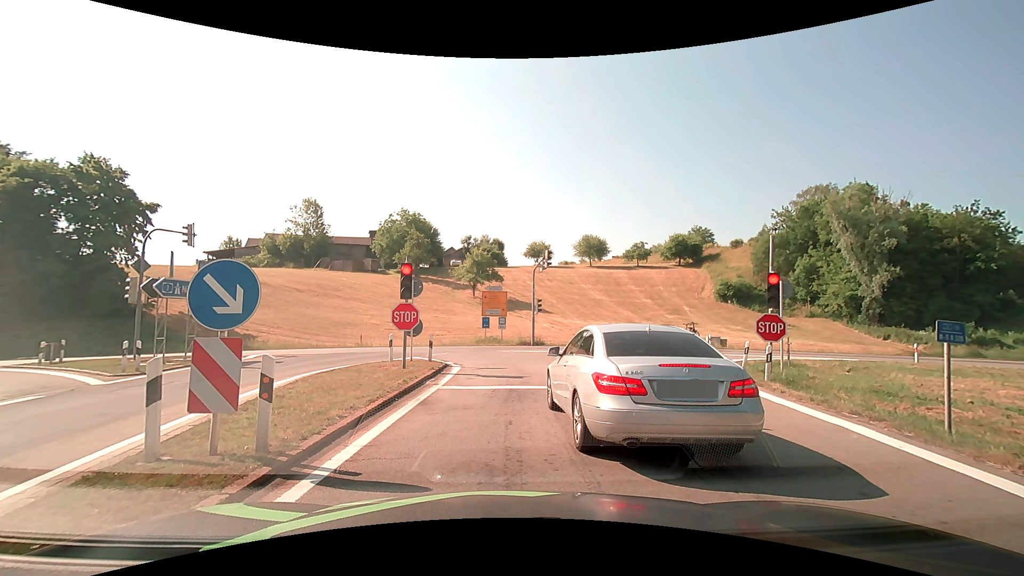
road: motorway_link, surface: asphalt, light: Day
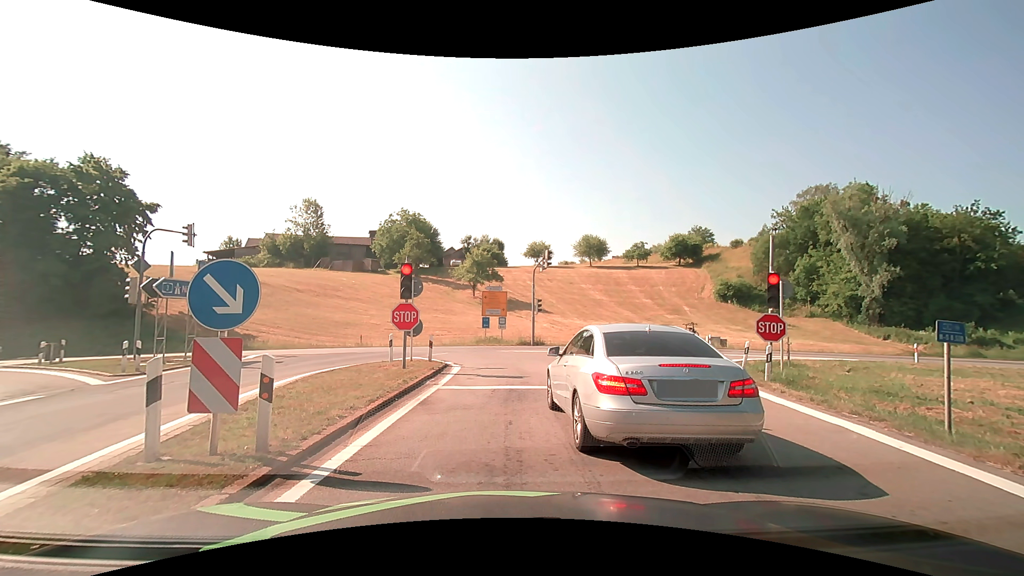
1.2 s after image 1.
(0.0, 0.0) m; 0°
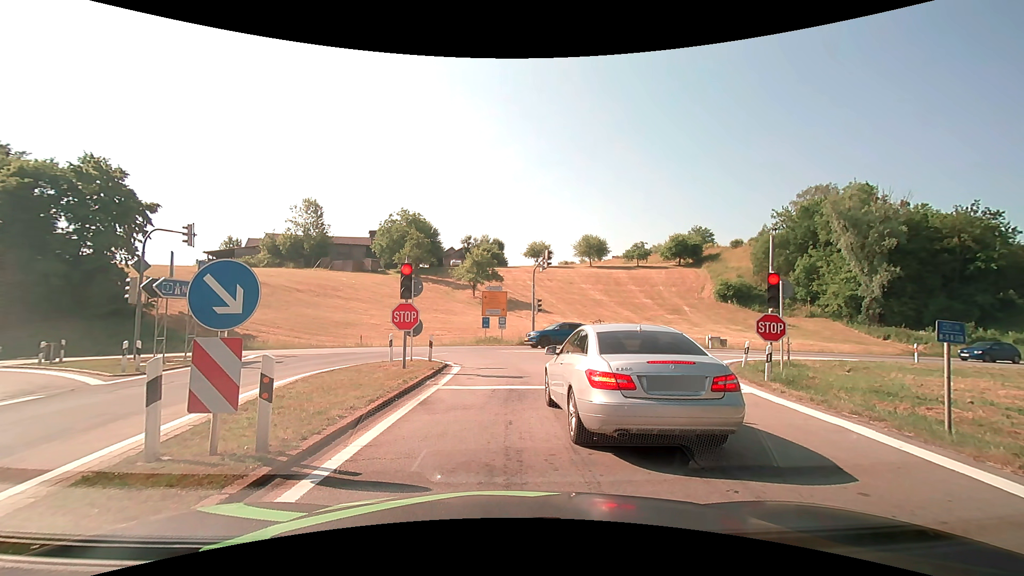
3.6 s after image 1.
(0.0, 0.0) m; 0°
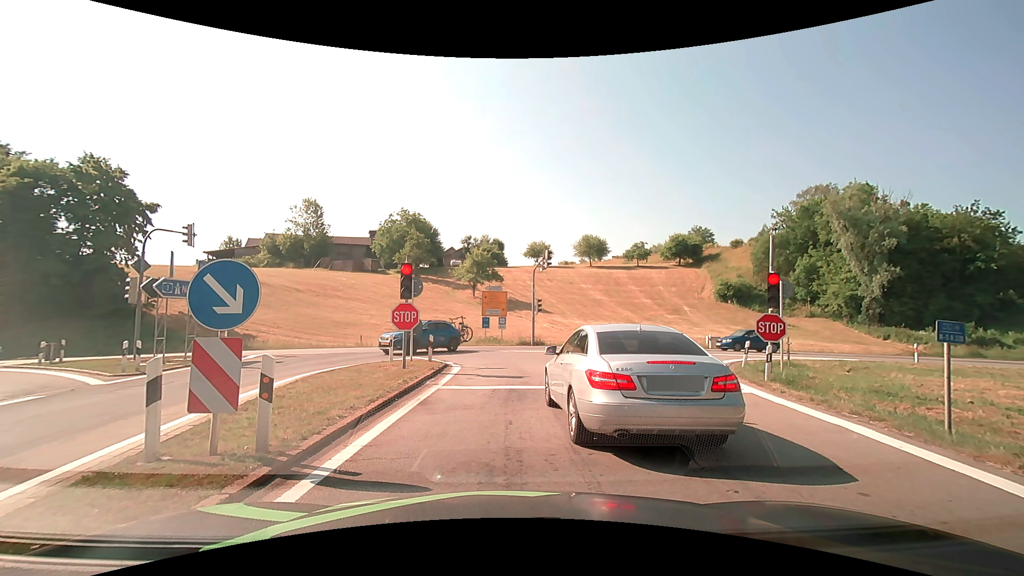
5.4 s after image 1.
(0.0, 0.0) m; 0°
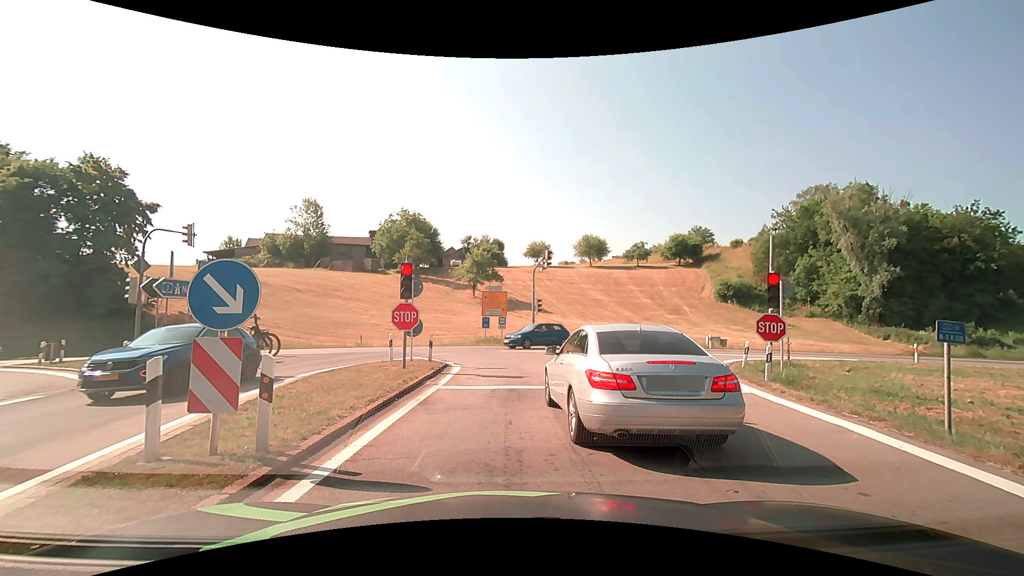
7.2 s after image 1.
(0.0, 0.0) m; 0°
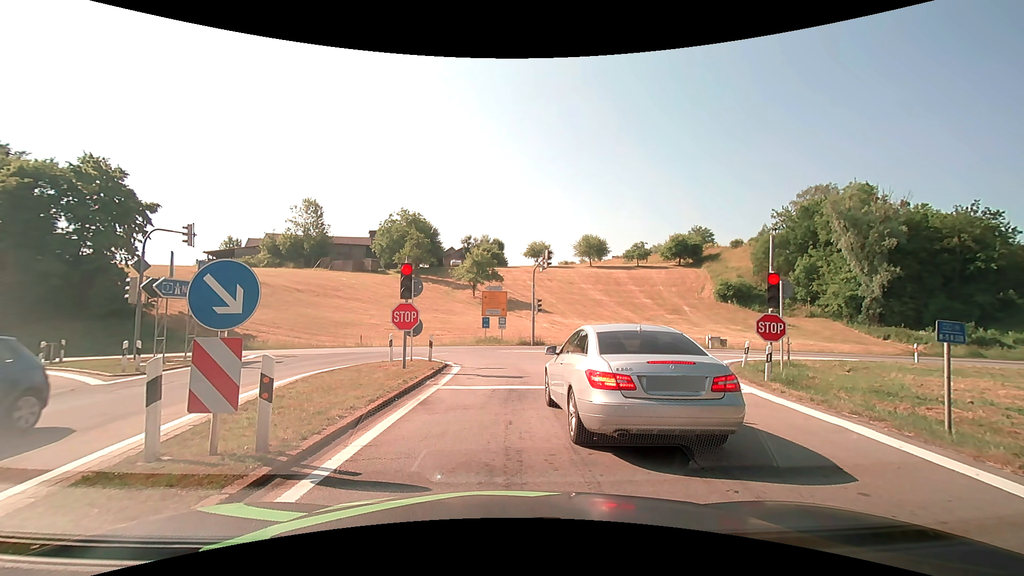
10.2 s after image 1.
(0.0, 0.0) m; 0°
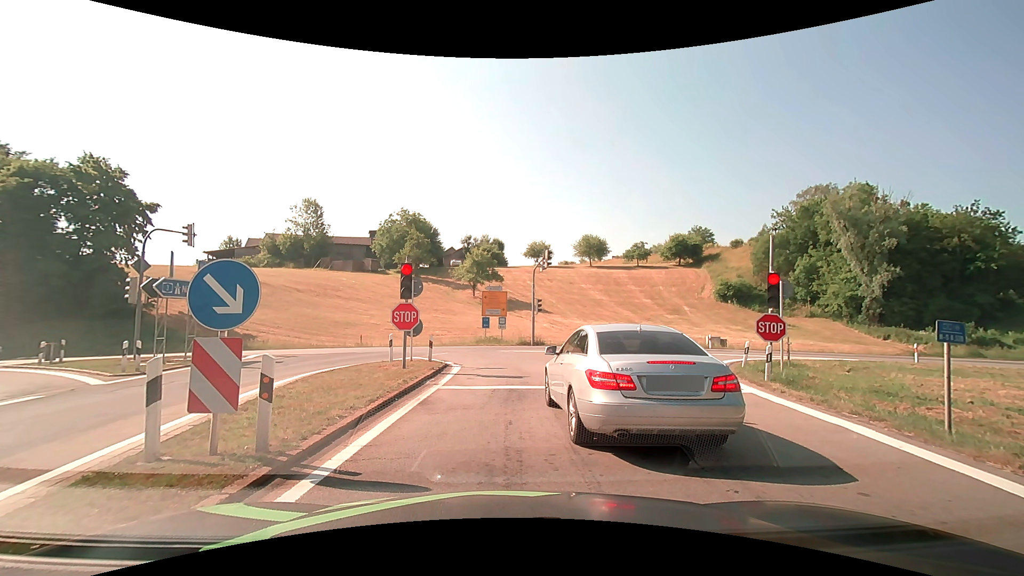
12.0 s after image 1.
(0.0, 0.0) m; 0°
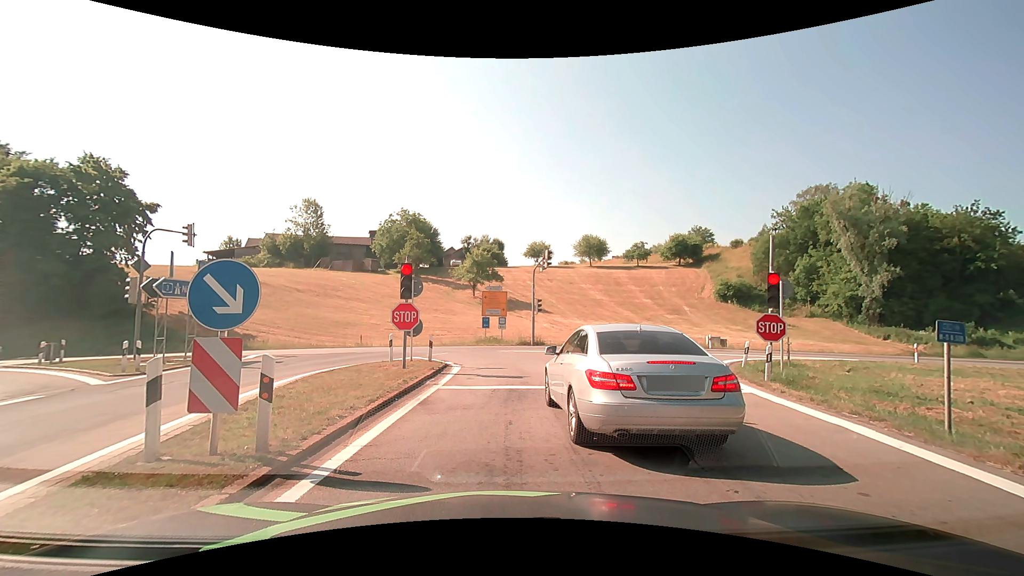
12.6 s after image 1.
(0.0, 0.0) m; 0°
(0, +10) (0, +20) (-4, +29) (-12, +34) (-22, +35) (-32, +35) (-42, +34) (-52, +34) (-62, +34) (-72, +34) m
